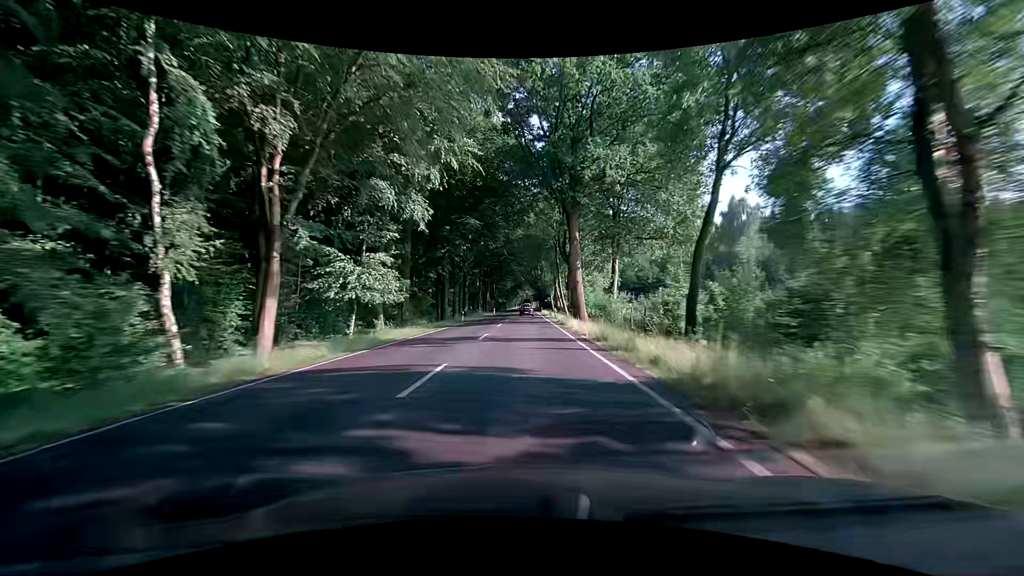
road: primary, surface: asphalt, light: Day
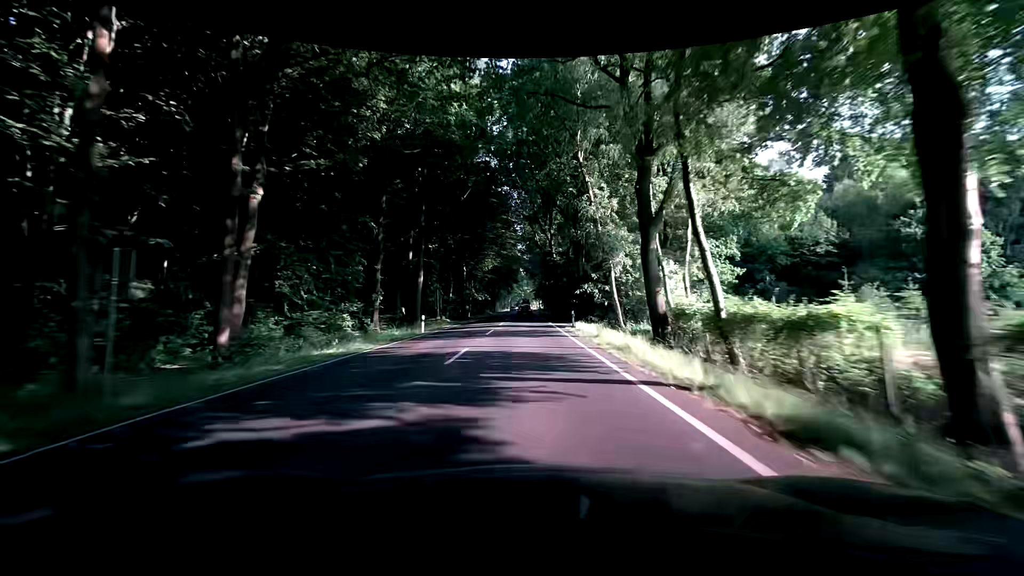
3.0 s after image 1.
(+0.5, +69.5) m; +1°
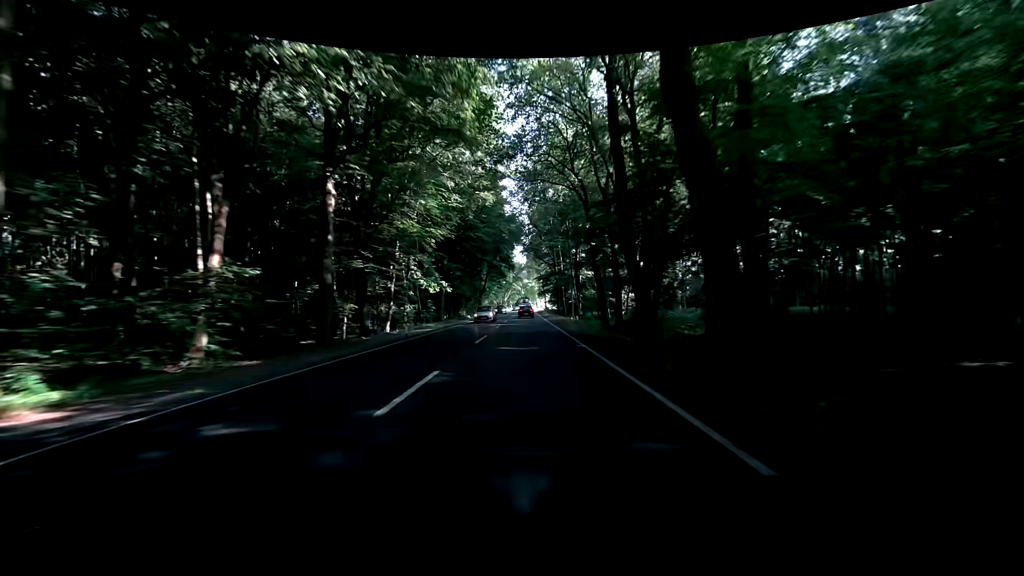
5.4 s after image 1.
(-0.3, +54.6) m; 0°
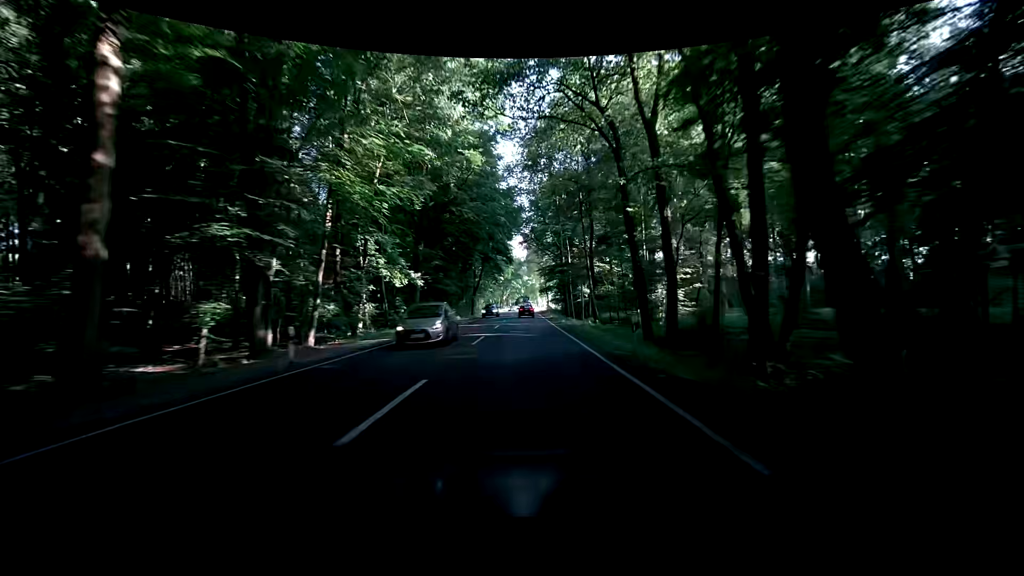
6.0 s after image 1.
(0.0, +13.5) m; 0°
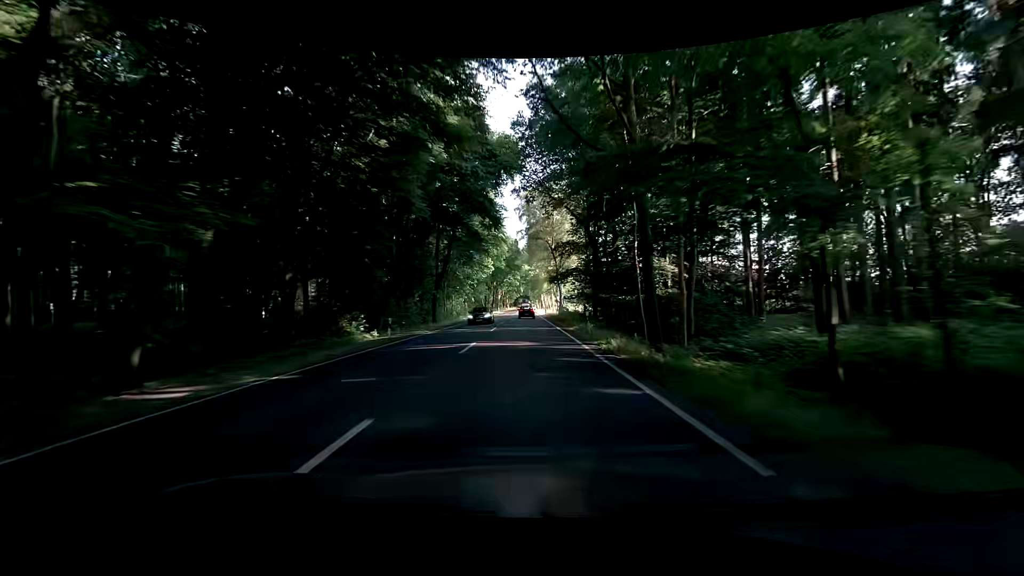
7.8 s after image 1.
(-0.2, +40.1) m; 0°
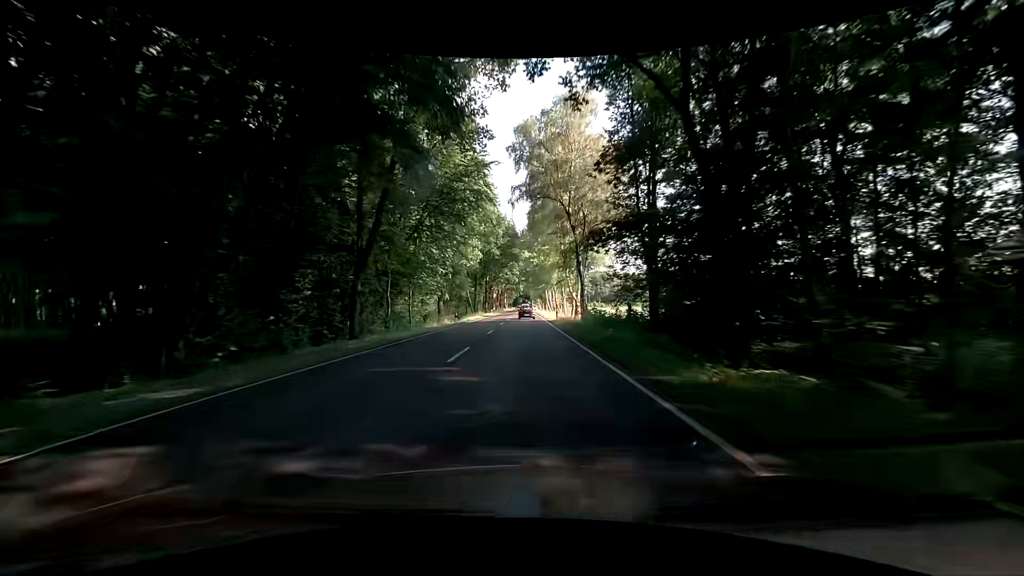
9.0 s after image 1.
(-0.2, +26.4) m; 0°
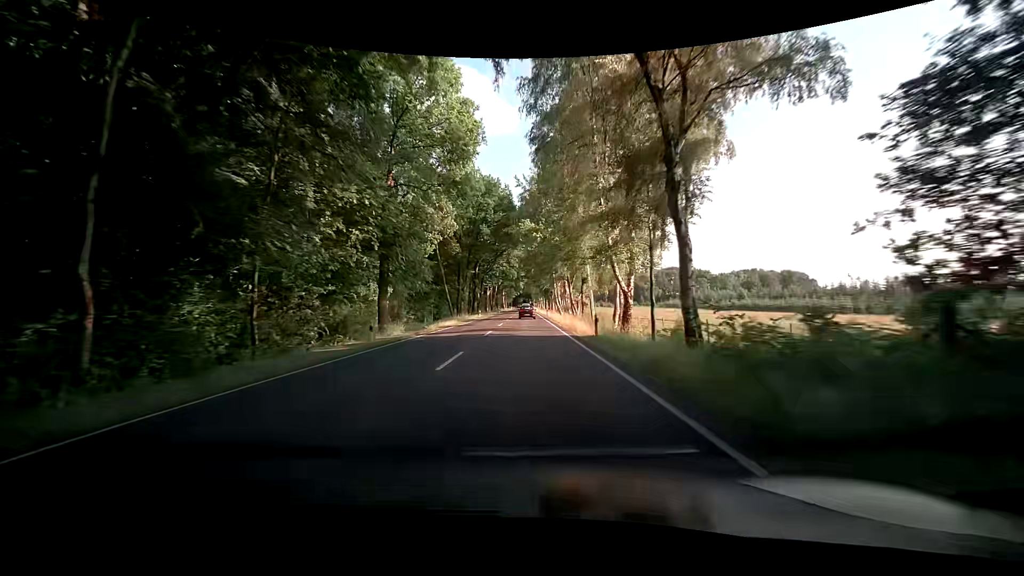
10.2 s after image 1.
(-0.2, +26.3) m; 0°
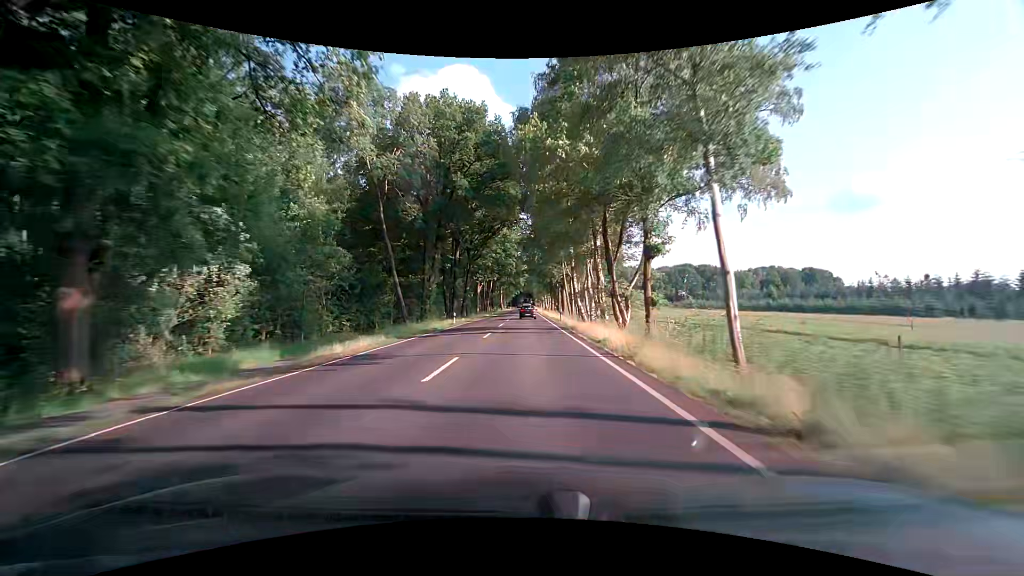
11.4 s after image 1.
(-0.3, +26.1) m; 0°
(0, +10) (0, +20) (0, +30) (0, +40) (0, +50) (0, +60) (0, +70) (0, +80) (0, +90) (0, +100) m
